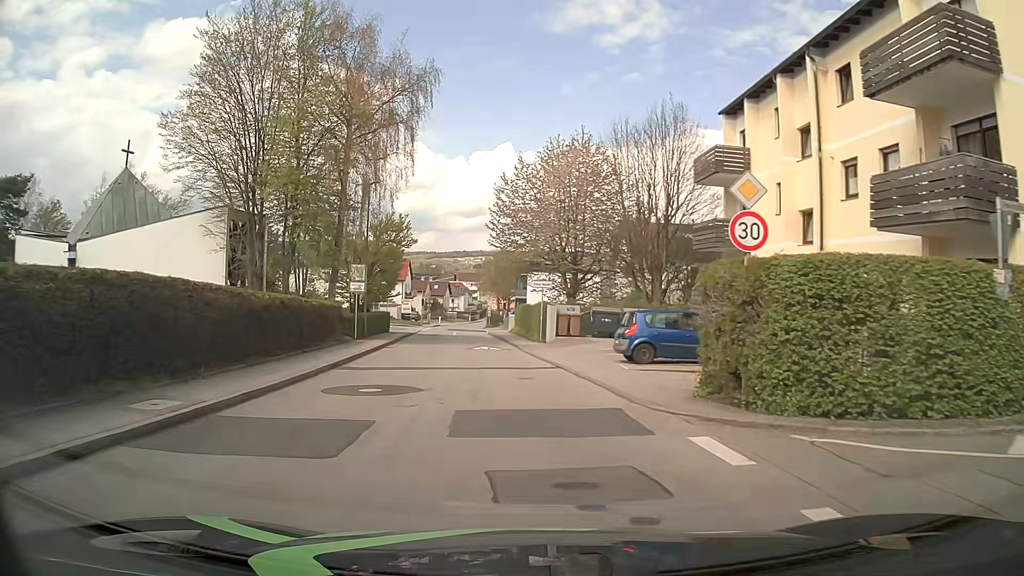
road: unclassified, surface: asphalt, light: Day
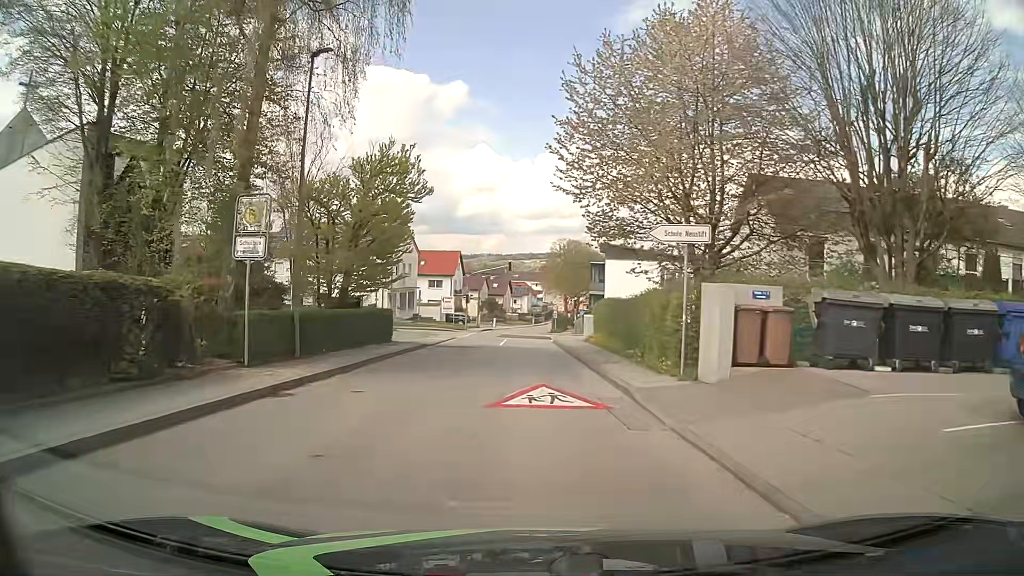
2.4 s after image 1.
(-1.0, +19.4) m; -5°
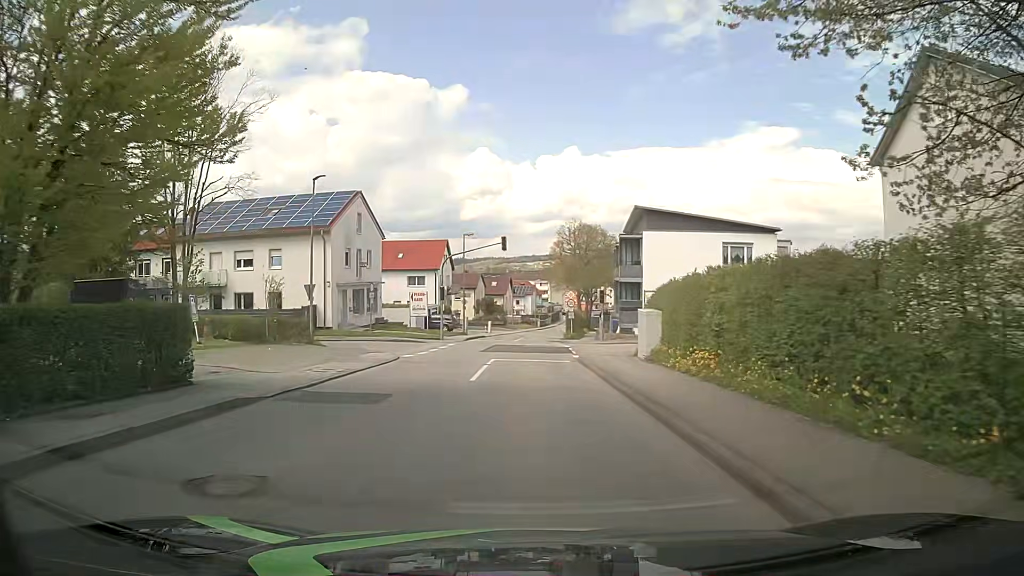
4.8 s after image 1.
(-0.2, +19.4) m; -2°
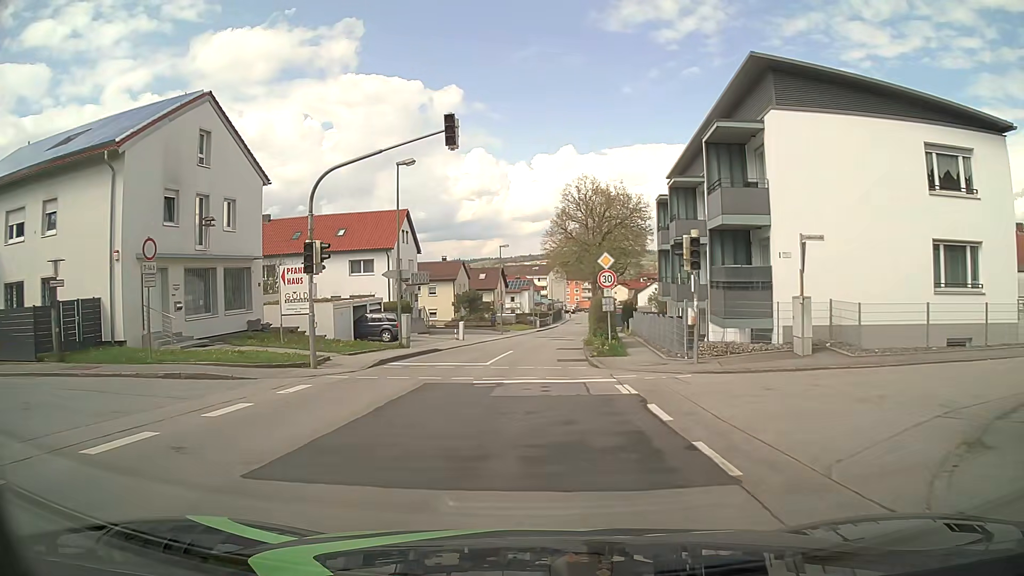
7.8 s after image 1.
(+0.6, +24.2) m; +1°
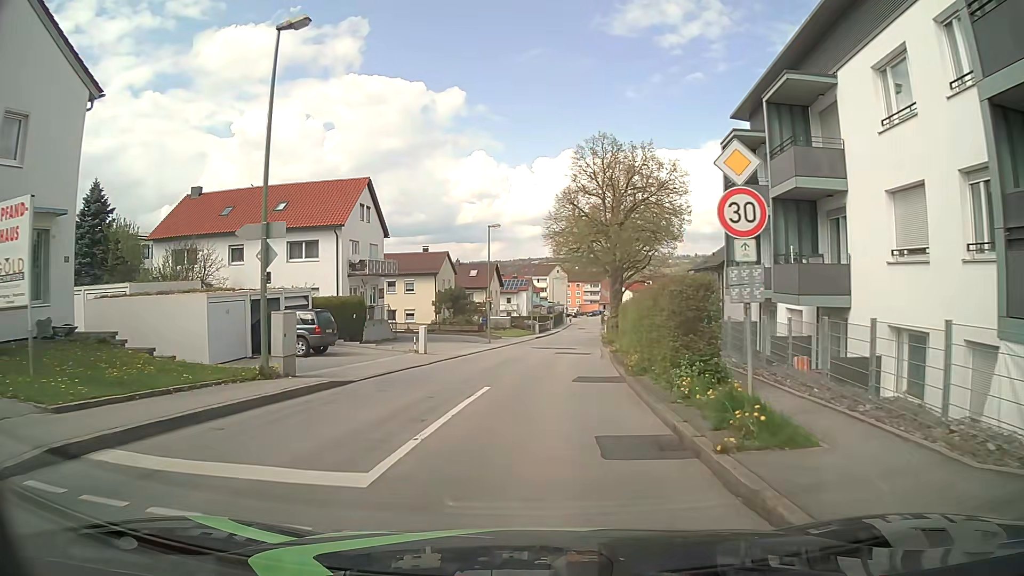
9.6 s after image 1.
(0.0, +14.4) m; 0°
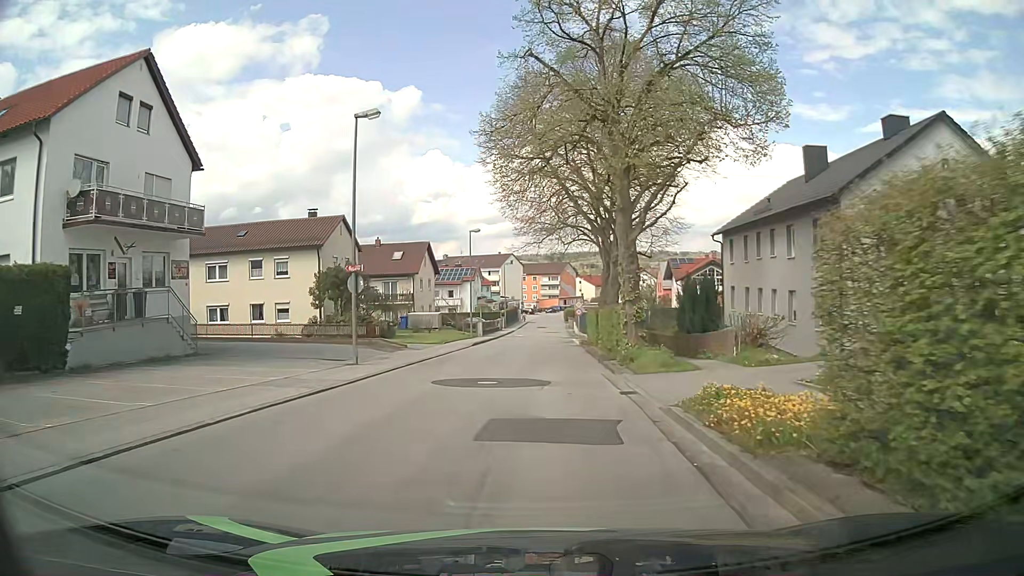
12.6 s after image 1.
(+1.1, +24.2) m; +3°
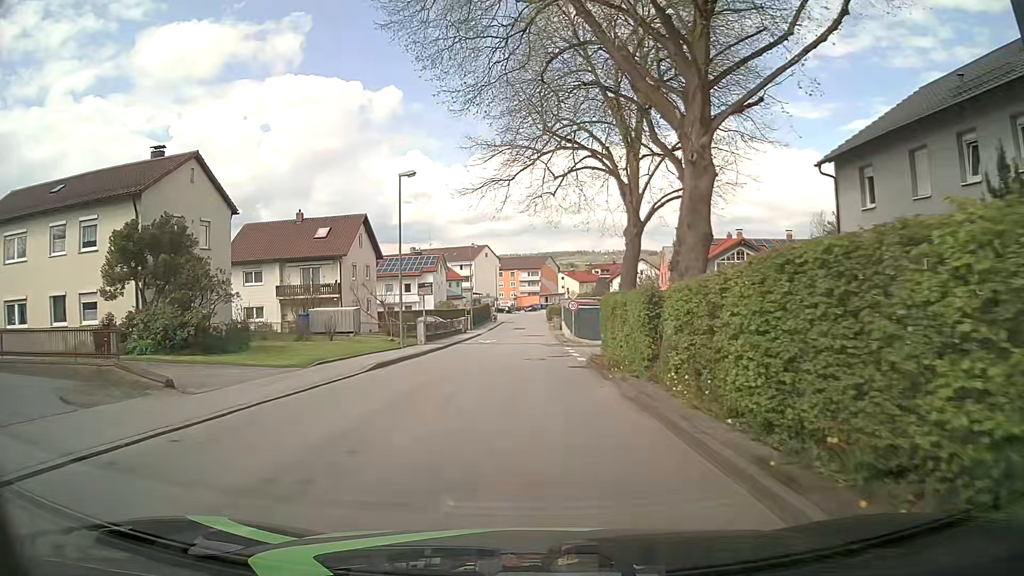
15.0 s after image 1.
(+0.5, +19.4) m; +2°
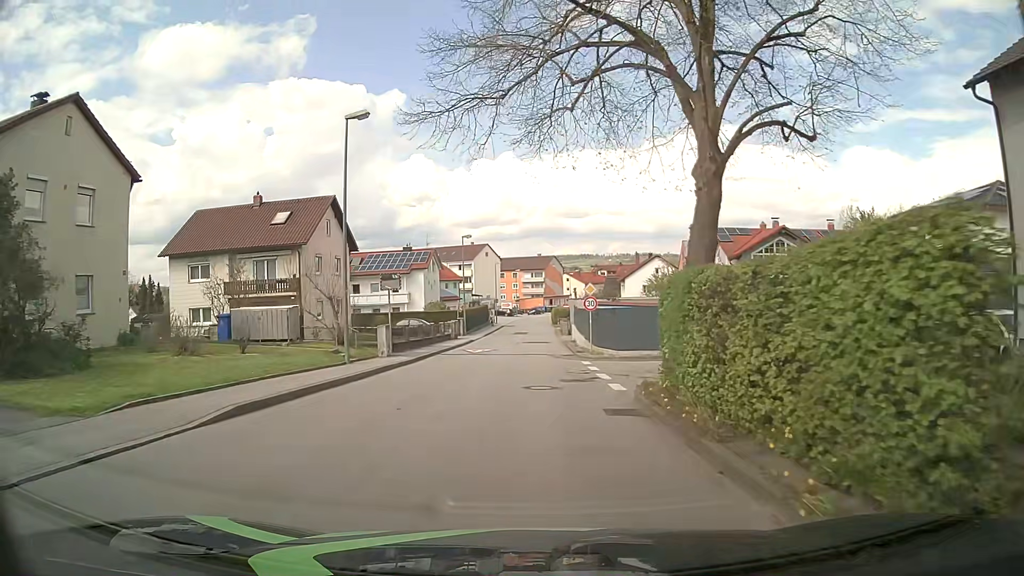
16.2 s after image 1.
(0.0, +9.7) m; 0°
(0, +10) (0, +20) (0, +30) (0, +40) (0, +50) (0, +60) (+1, +70) (+1, +80) (+1, +90) (+2, +100) m
